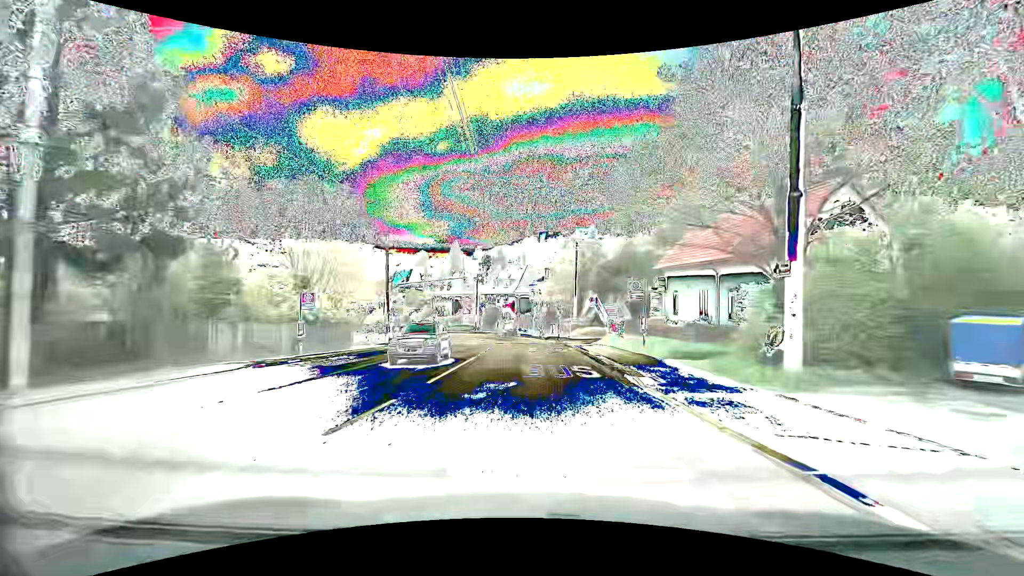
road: secondary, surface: asphalt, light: Day
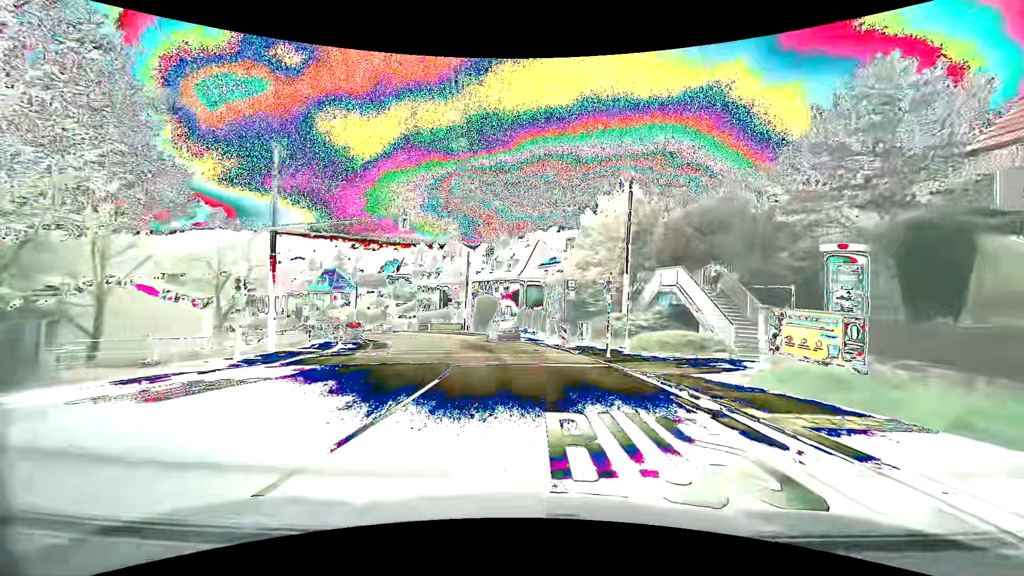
(-0.1, +24.2) m; -1°
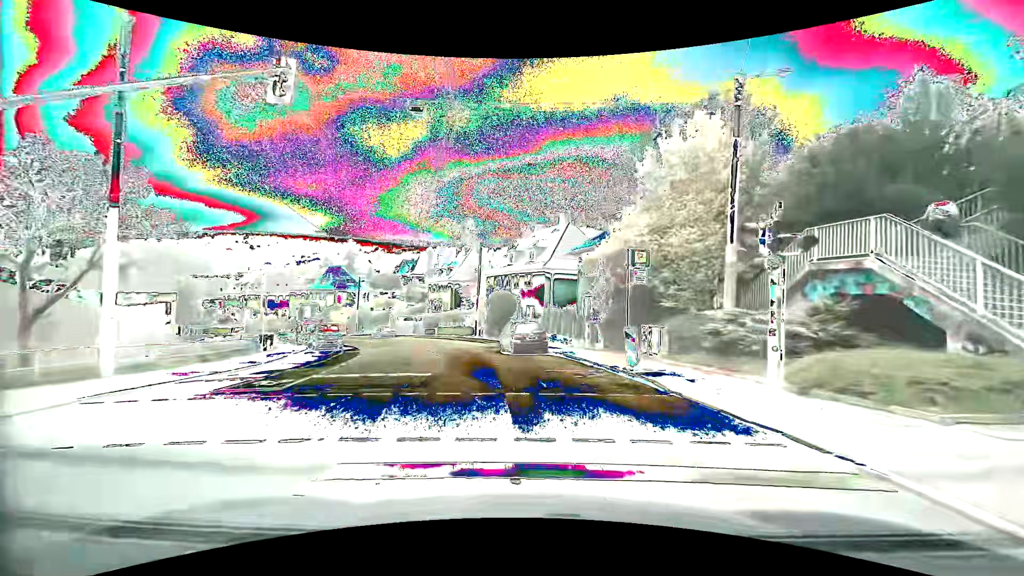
(-0.2, +12.1) m; -3°
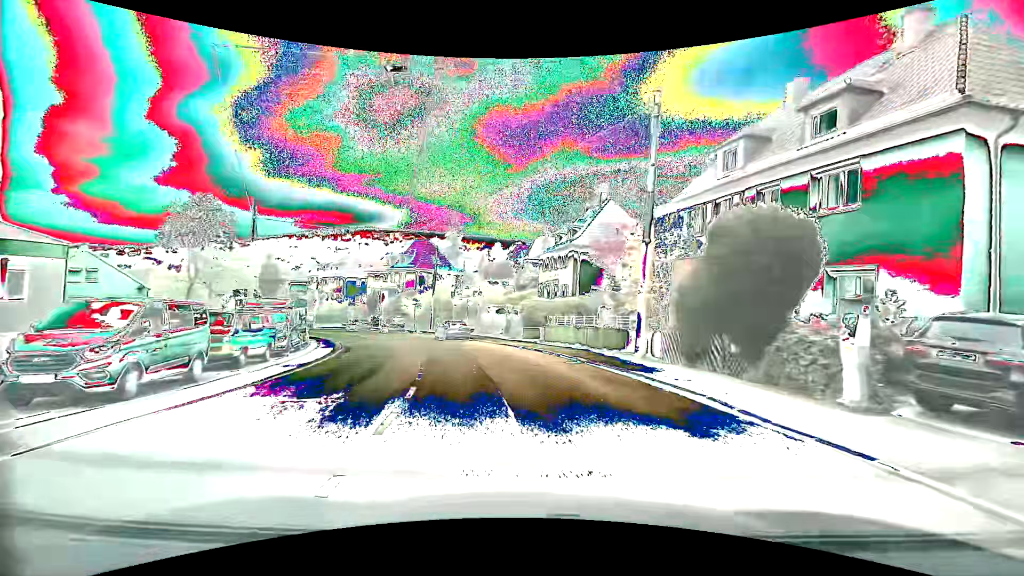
(-3.8, +30.5) m; -13°
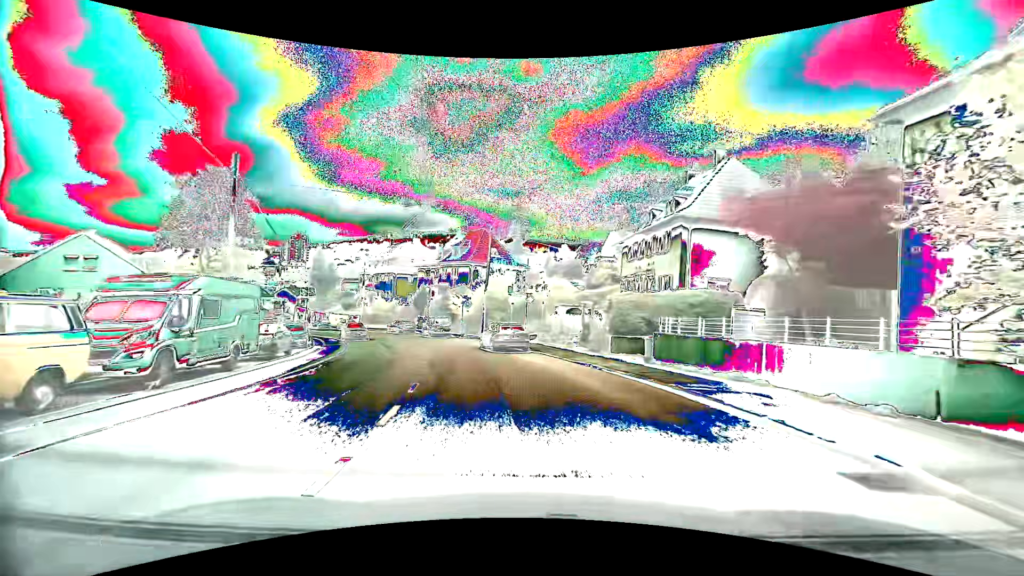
(-0.9, +11.9) m; -8°
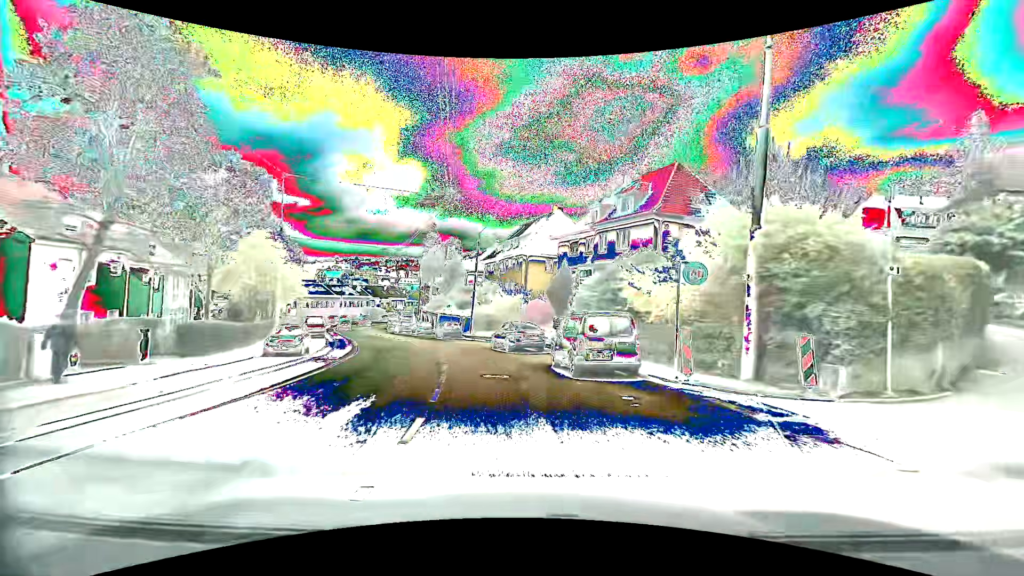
(-4.8, +28.7) m; -17°
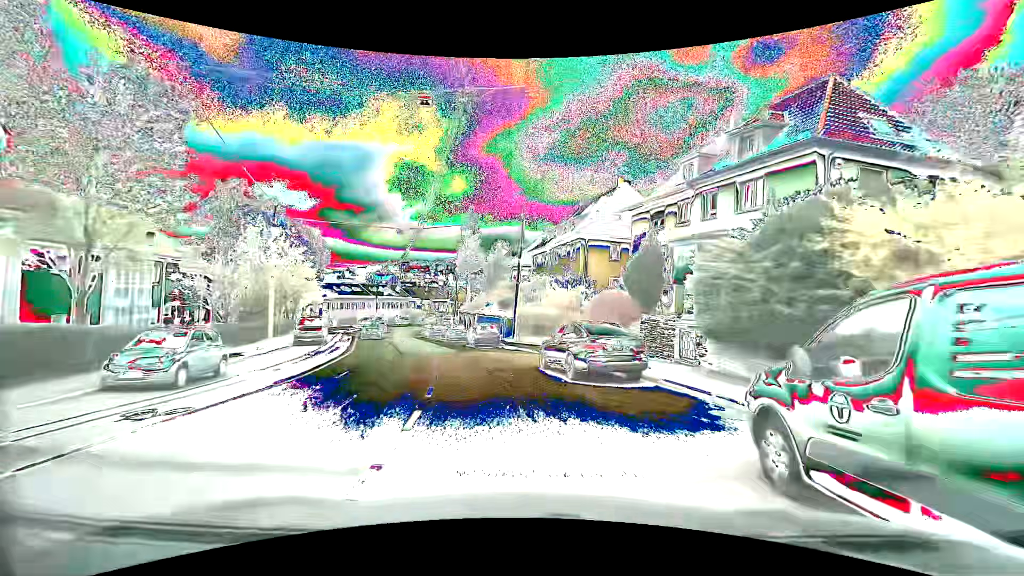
(-0.7, +11.7) m; -7°
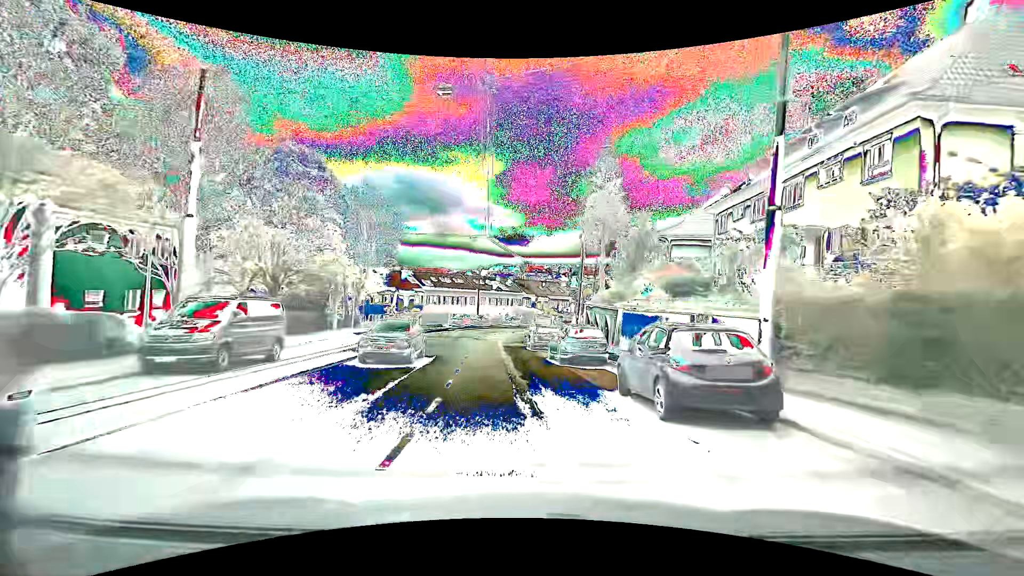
(-3.0, +23.5) m; -14°
(0, +10) (-1, +20) (-2, +30) (-3, +40) (-3, +50) (-1, +60) (+1, +69) (+6, +78) (+11, +87) (+18, +94) m
